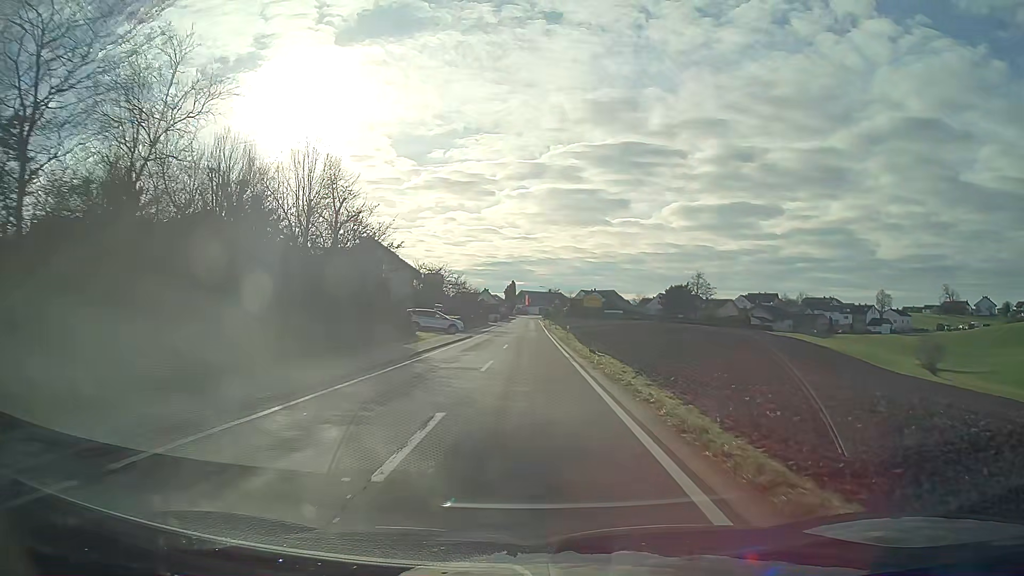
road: tertiary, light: Day
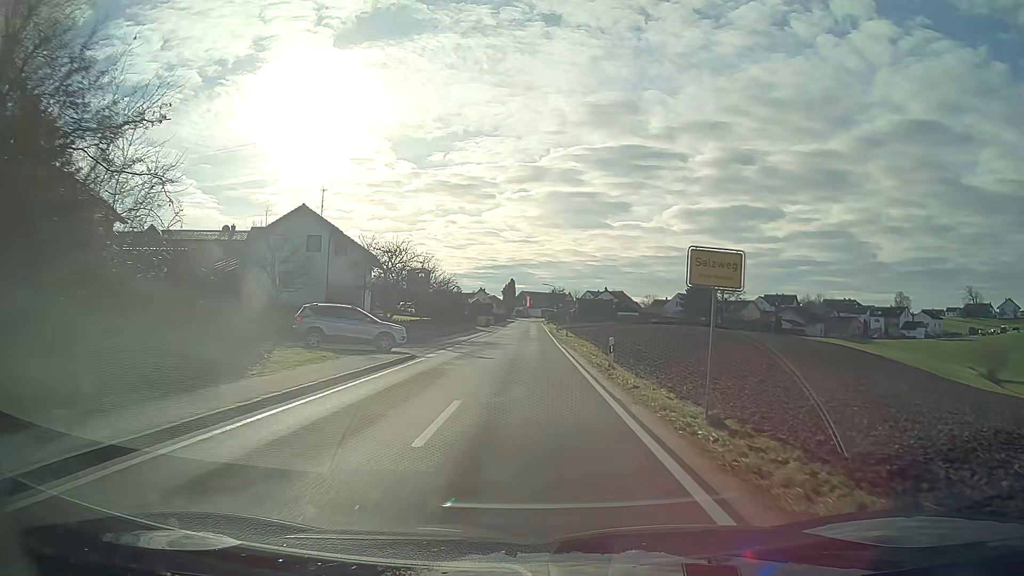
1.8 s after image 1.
(0.0, +22.8) m; 0°
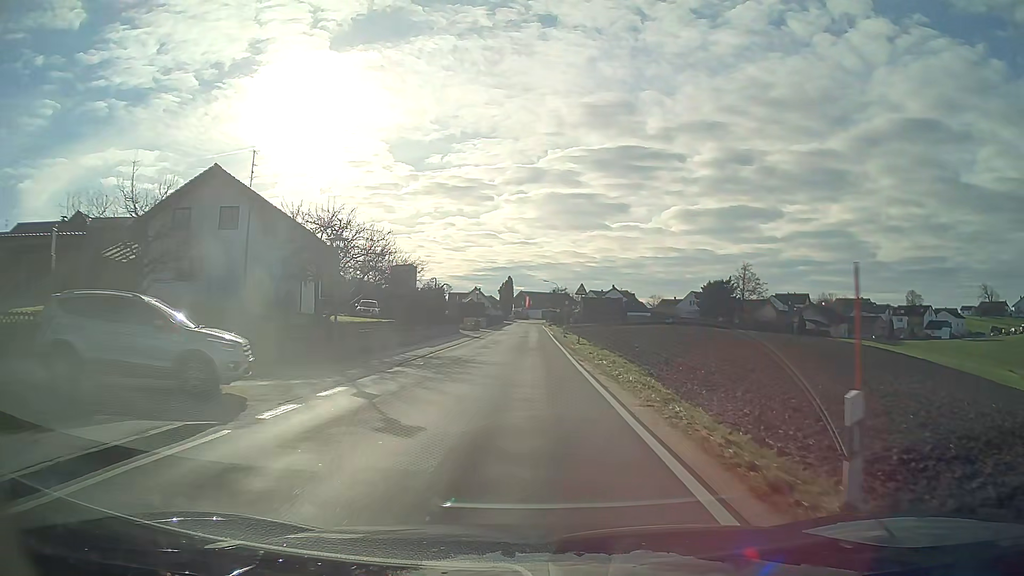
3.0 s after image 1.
(0.0, +15.2) m; 0°
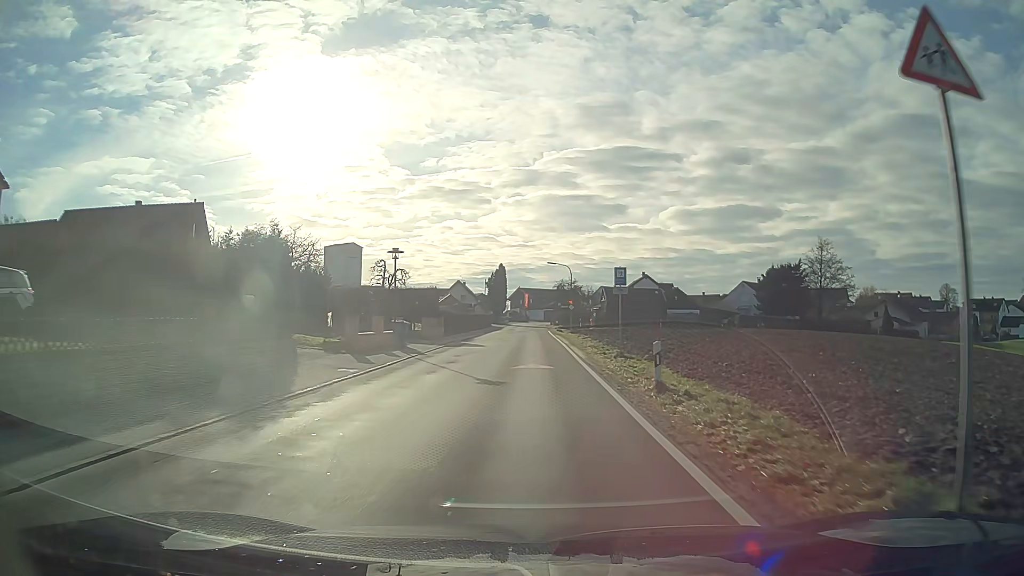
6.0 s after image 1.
(+0.1, +38.6) m; 0°
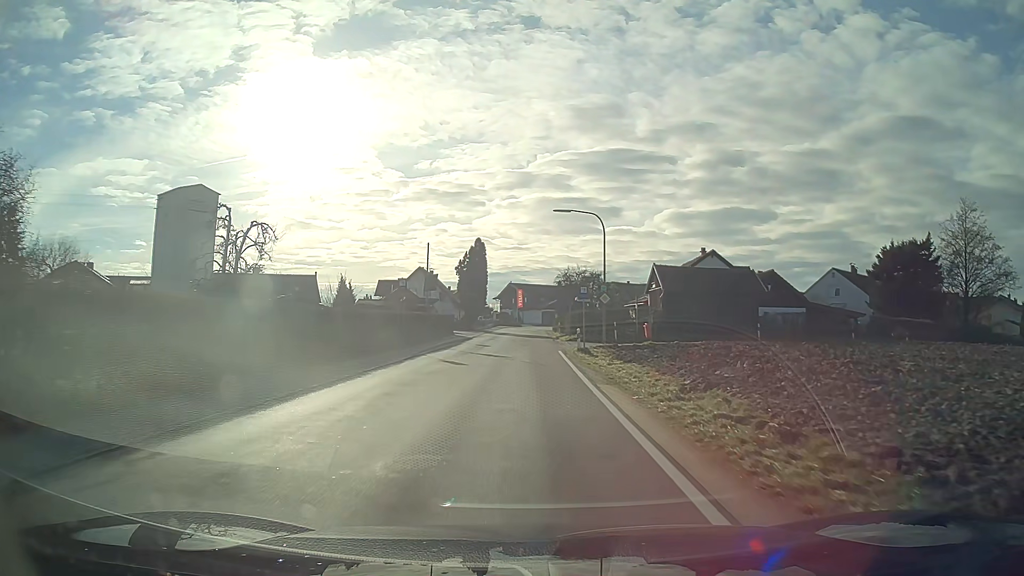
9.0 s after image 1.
(+0.2, +38.3) m; 0°
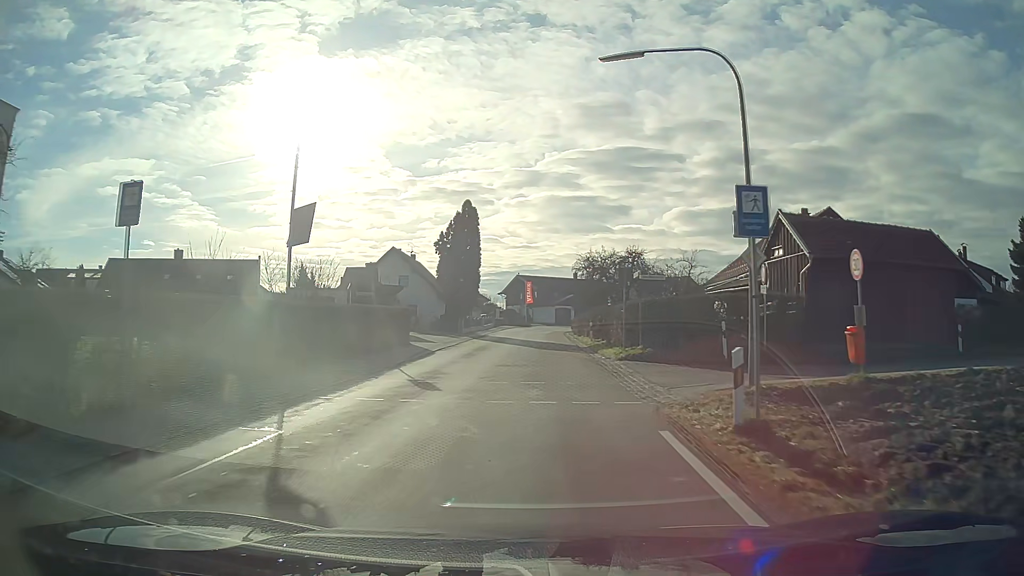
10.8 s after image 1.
(-0.2, +22.6) m; -1°
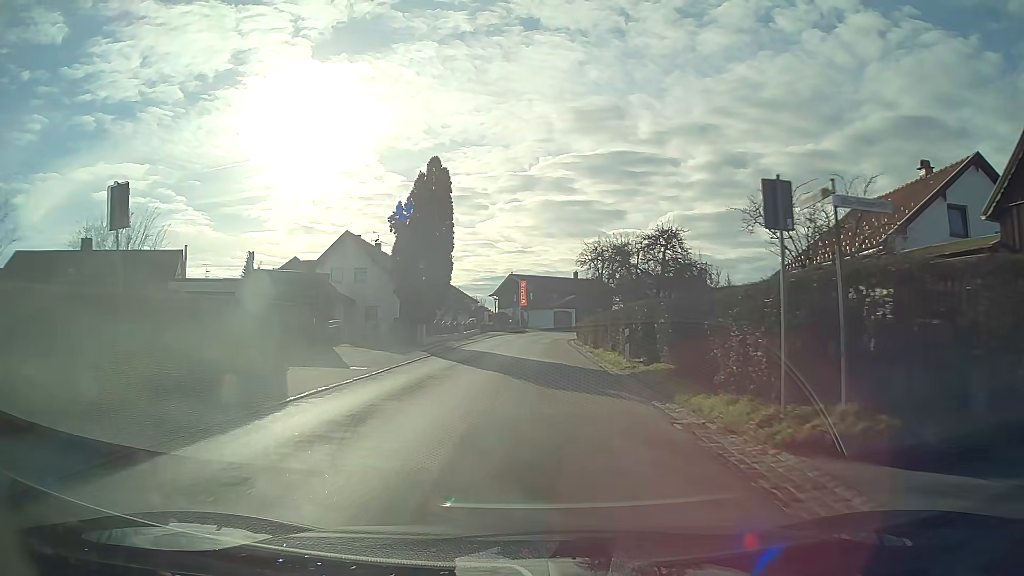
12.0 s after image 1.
(0.0, +15.0) m; 0°
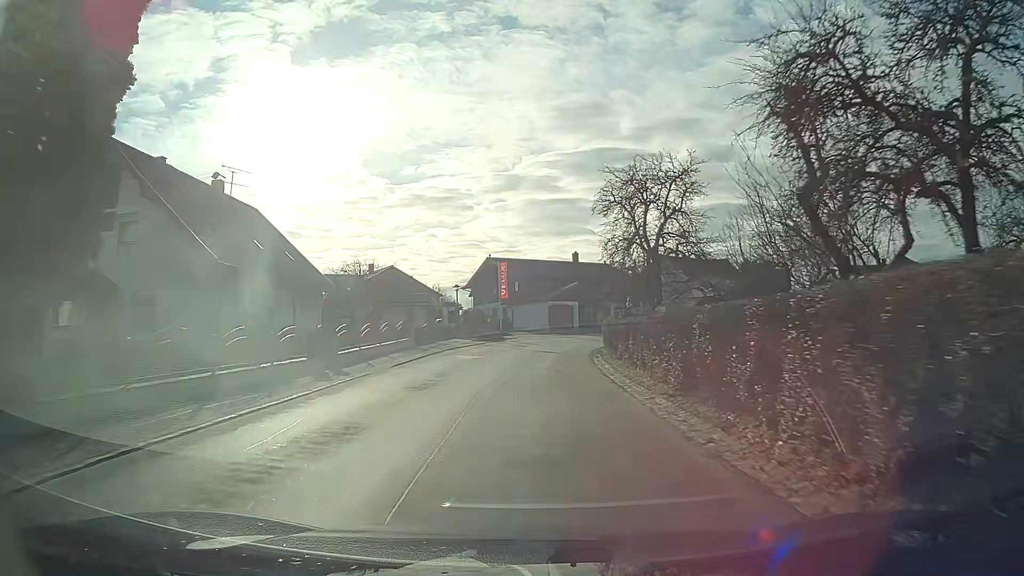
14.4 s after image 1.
(+0.3, +29.6) m; +1°
(0, +10) (0, +20) (+1, +30) (+3, +40) (+6, +49) (+11, +58) (+17, +66) (+23, +74) (+30, +81) (+37, +88) m
